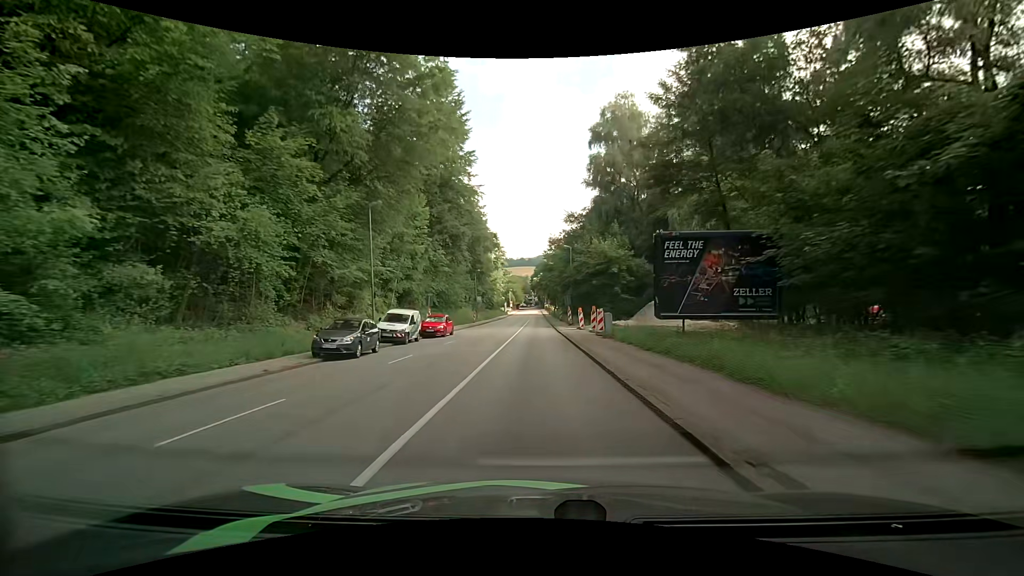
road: tertiary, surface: asphalt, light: Day
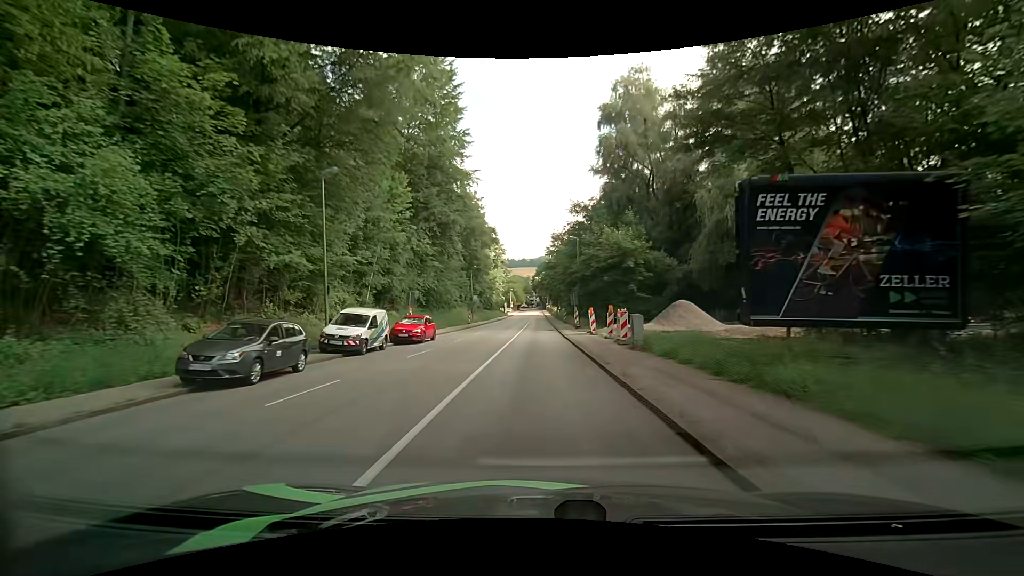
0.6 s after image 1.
(0.0, +6.8) m; 0°
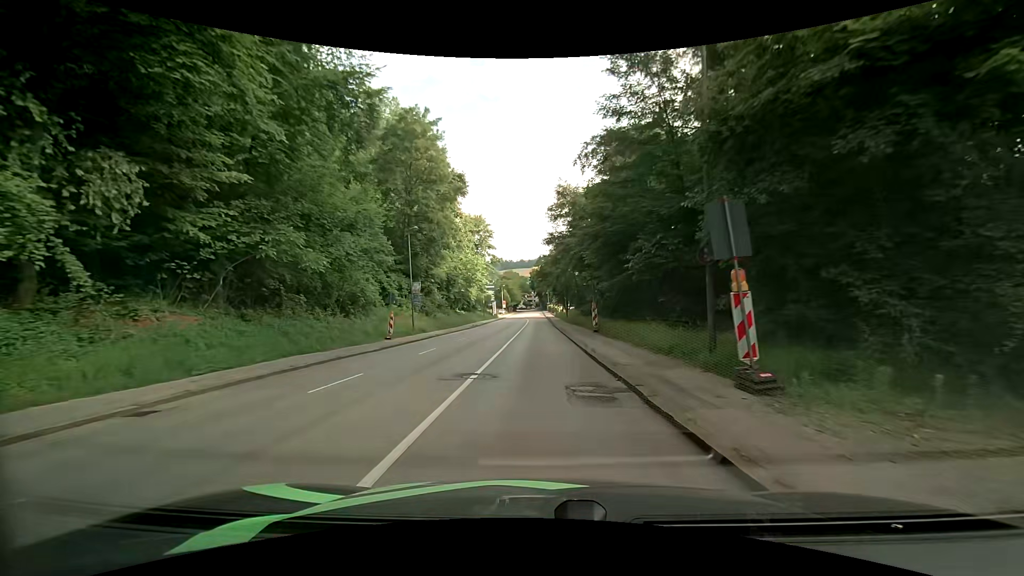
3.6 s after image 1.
(-0.3, +34.5) m; 0°
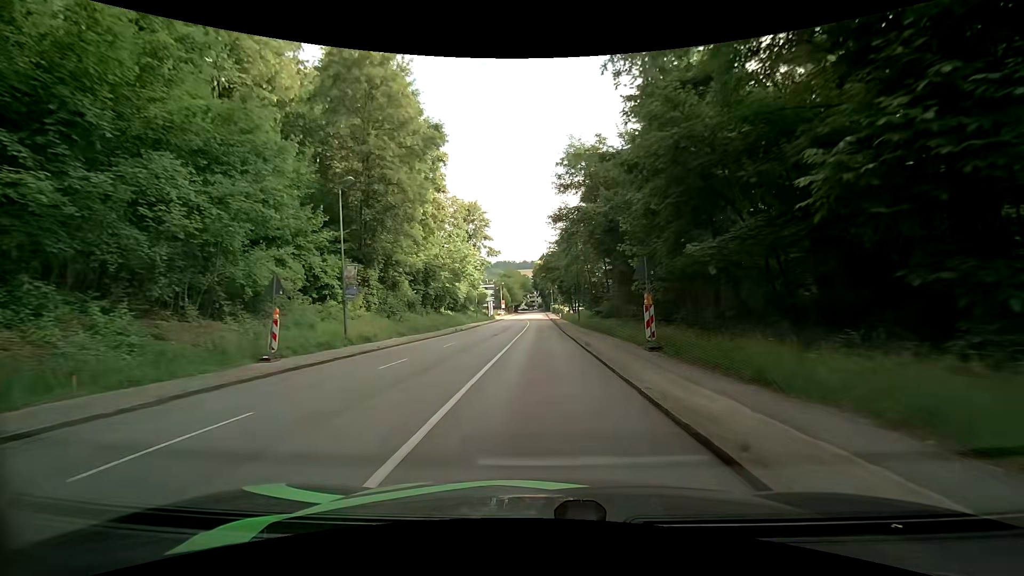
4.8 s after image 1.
(-0.1, +14.0) m; 0°
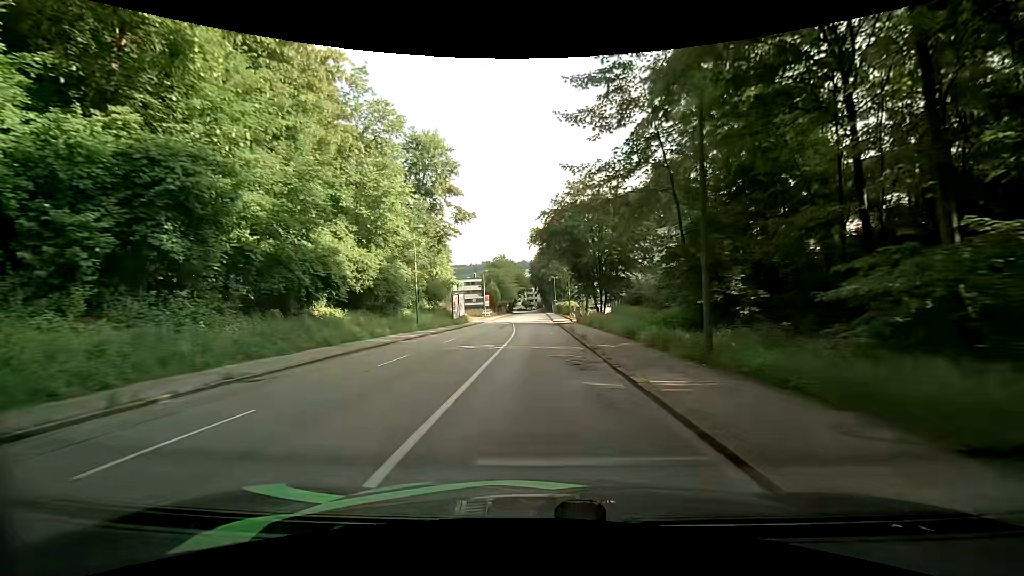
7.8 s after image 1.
(-0.2, +35.9) m; +1°
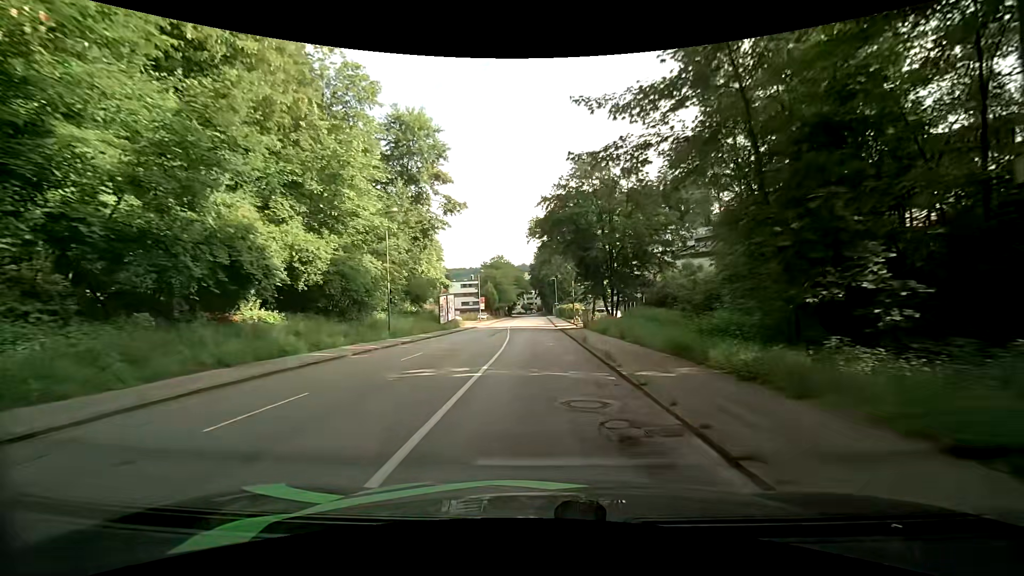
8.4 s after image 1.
(-0.2, +7.2) m; -2°
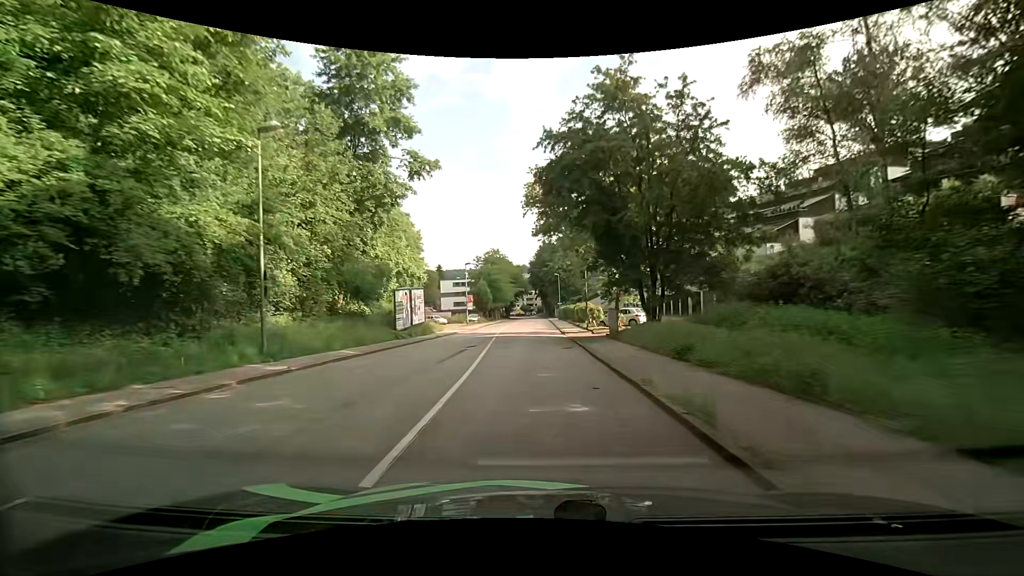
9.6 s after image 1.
(+0.2, +14.5) m; 0°
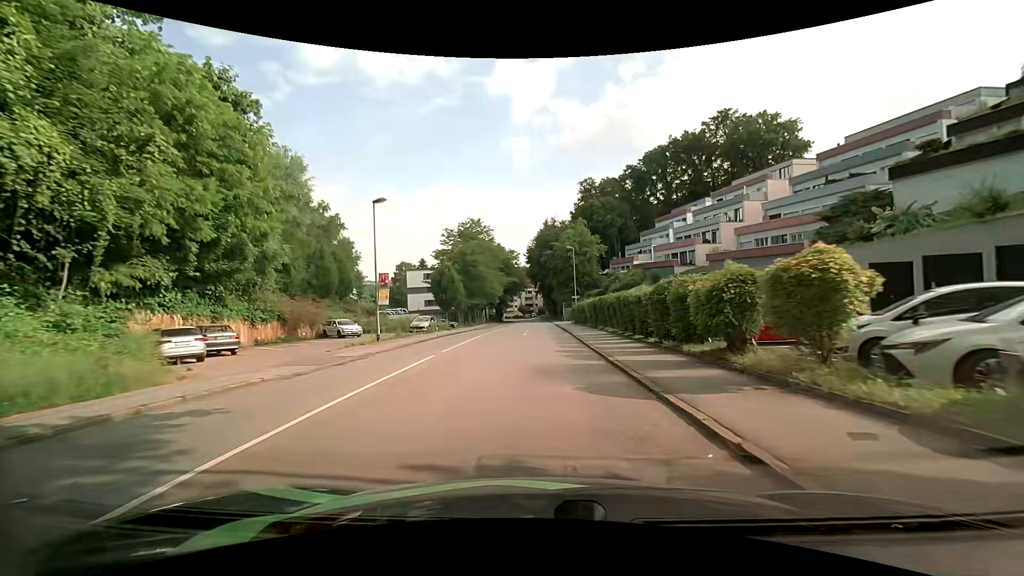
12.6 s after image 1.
(+0.2, +36.4) m; 0°
